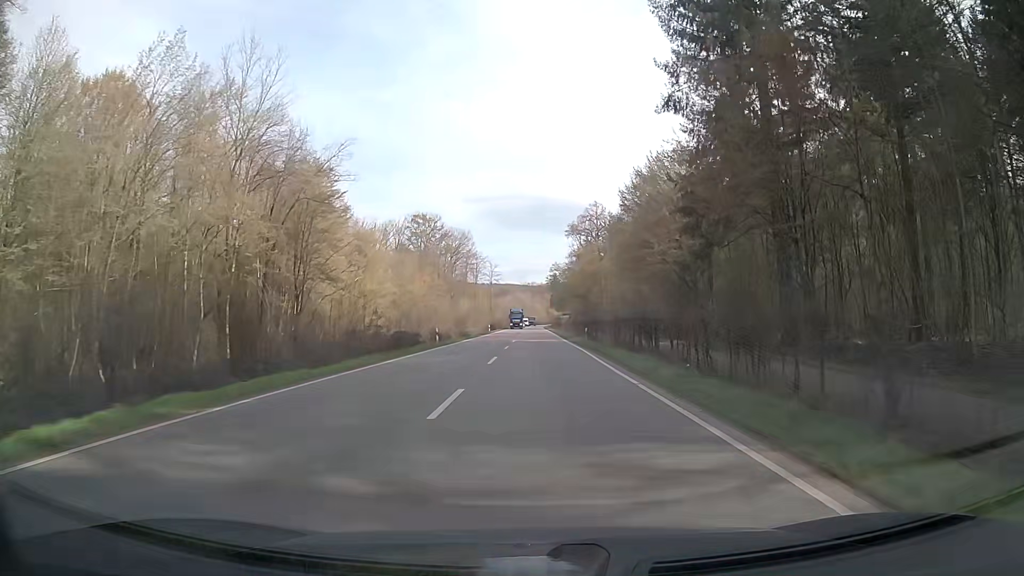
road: secondary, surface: asphalt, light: Day
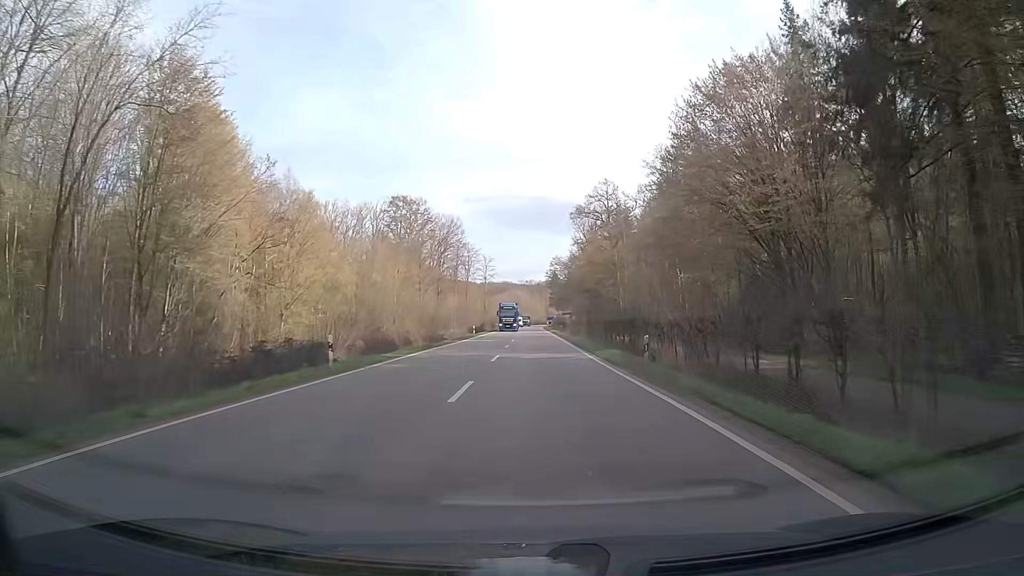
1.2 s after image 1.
(+0.1, +22.0) m; 0°
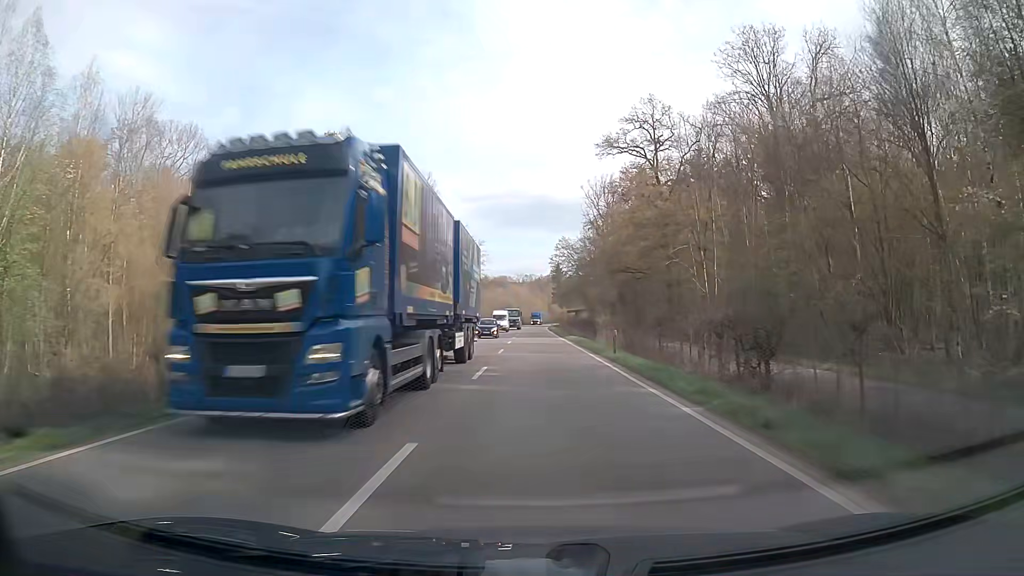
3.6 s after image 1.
(0.0, +44.1) m; 0°
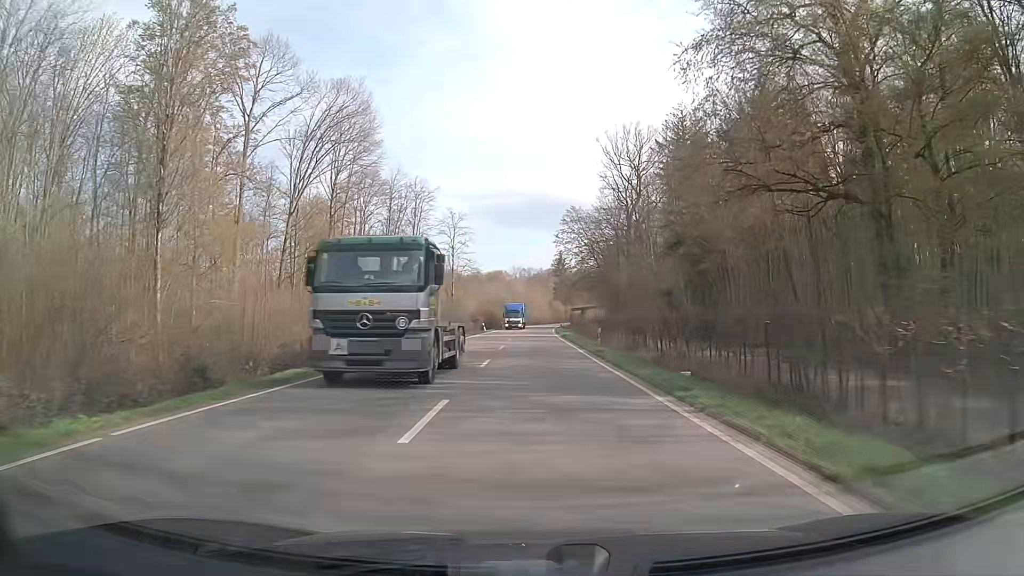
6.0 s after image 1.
(0.0, +44.0) m; 0°
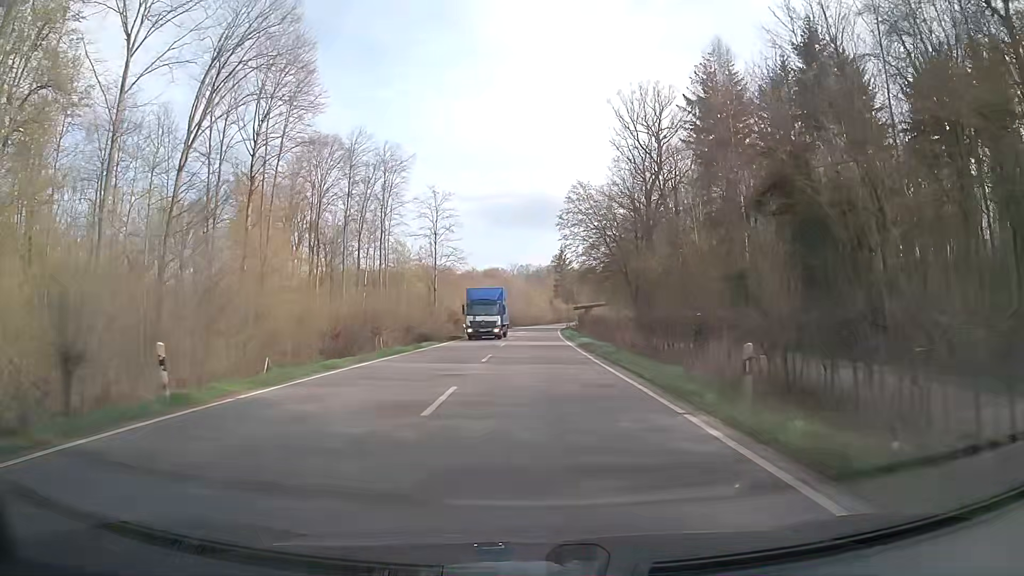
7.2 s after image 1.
(+0.1, +22.0) m; 0°
